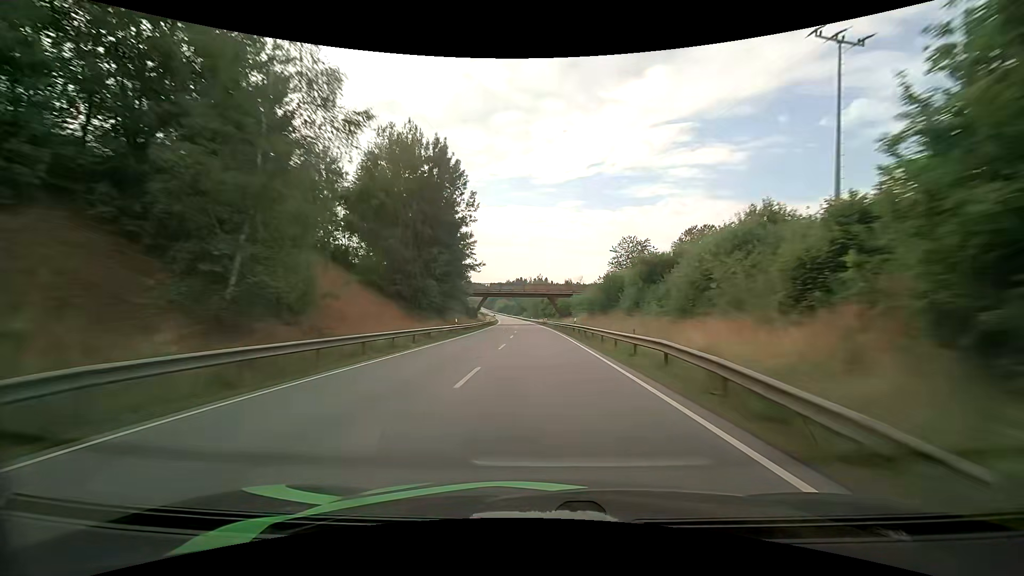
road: primary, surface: asphalt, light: Day
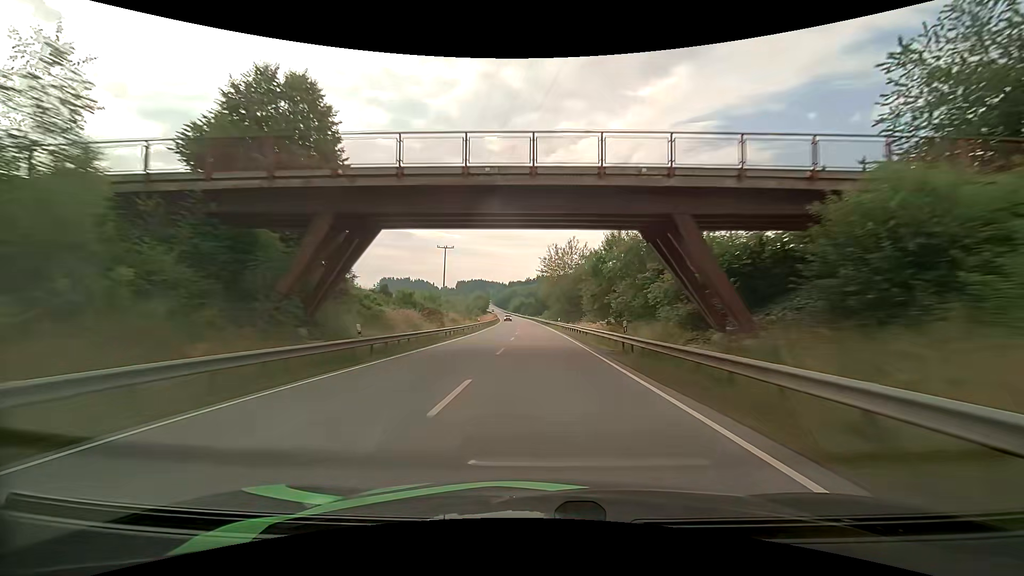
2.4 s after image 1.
(-1.6, +73.3) m; -2°
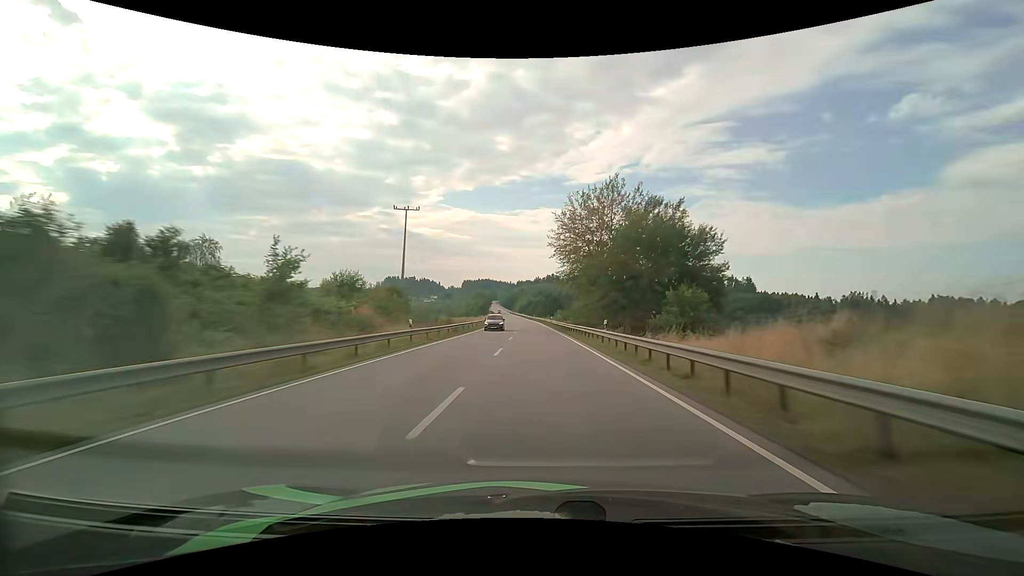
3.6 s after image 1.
(-0.3, +36.7) m; -1°
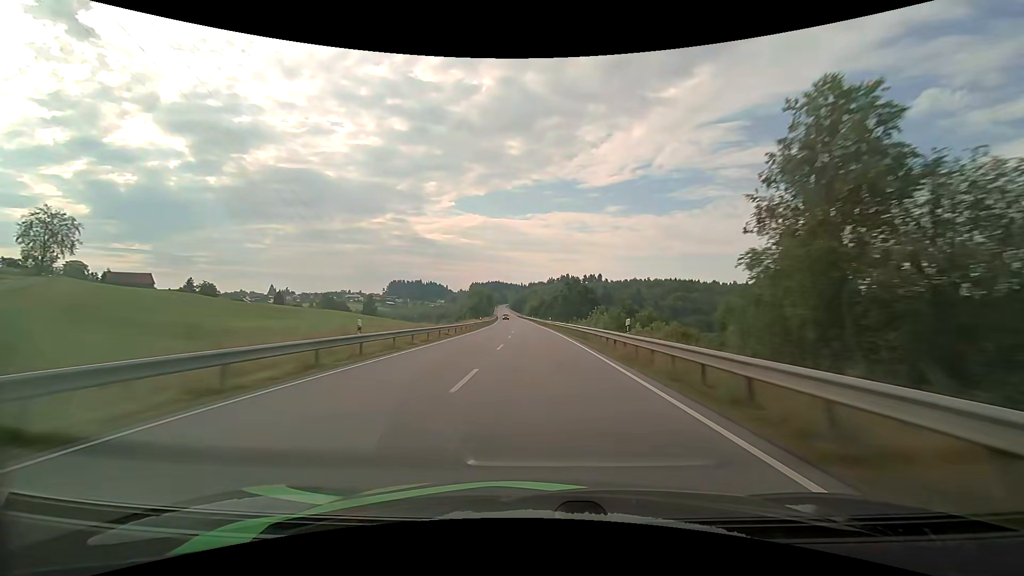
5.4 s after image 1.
(-0.7, +55.7) m; -1°
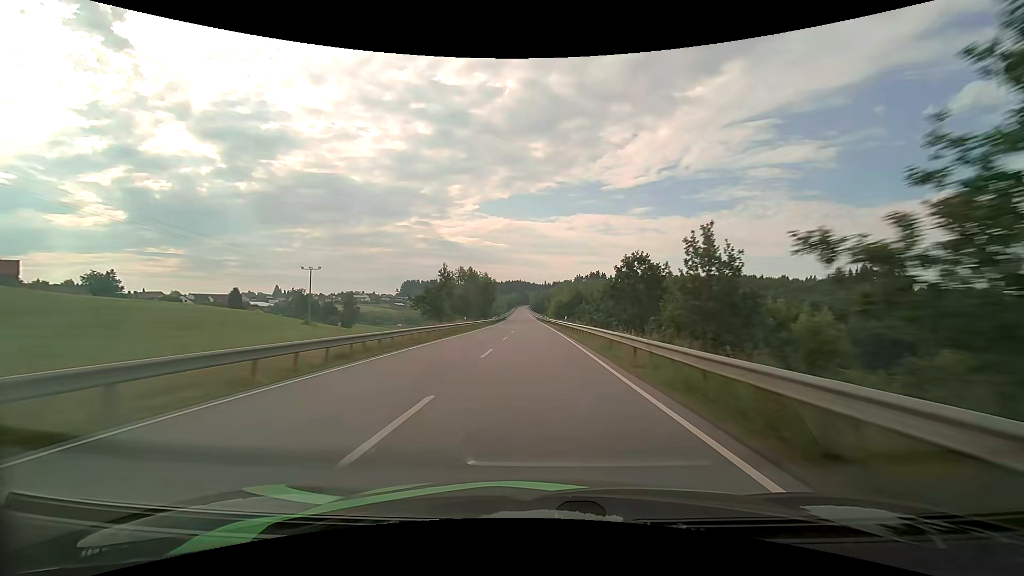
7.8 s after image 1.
(-1.8, +75.1) m; -3°
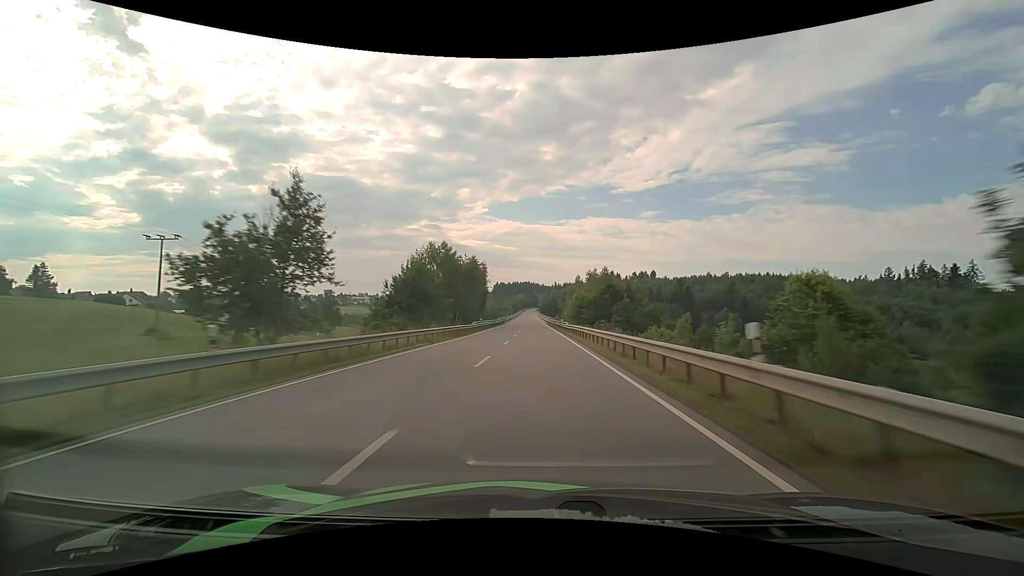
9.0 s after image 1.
(-0.4, +38.1) m; -1°
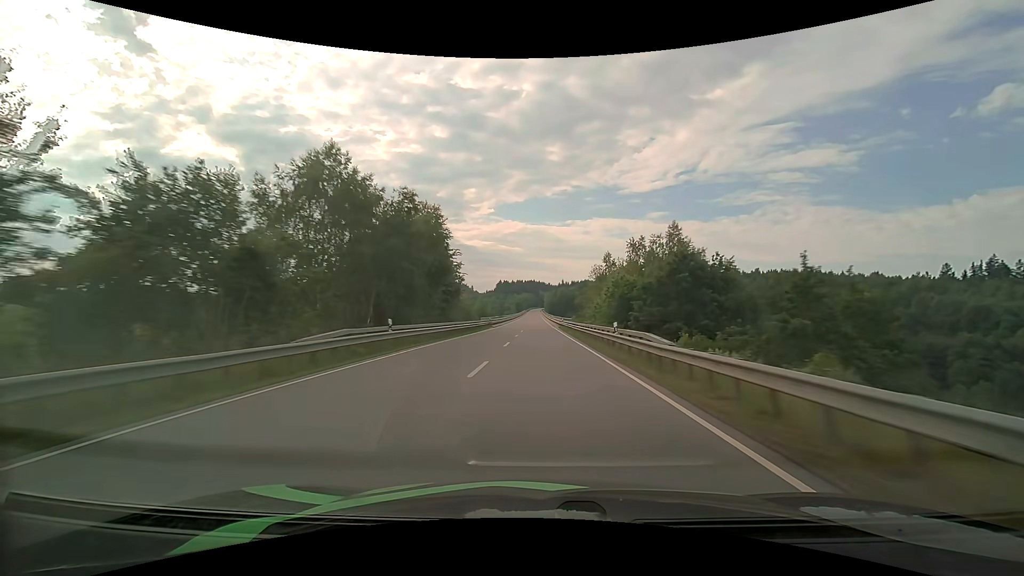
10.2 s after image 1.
(-0.2, +38.2) m; -1°
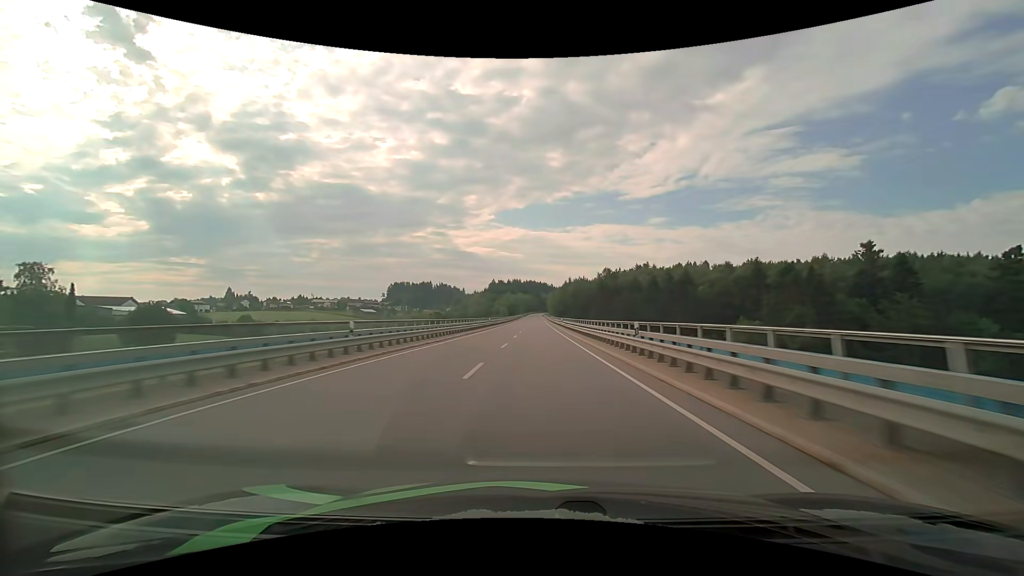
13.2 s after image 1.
(-0.3, +95.7) m; 0°
(0, +10) (0, +20) (0, +30) (0, +40) (0, +50) (0, +60) (0, +70) (0, +80) (0, +90) (0, +100) m
